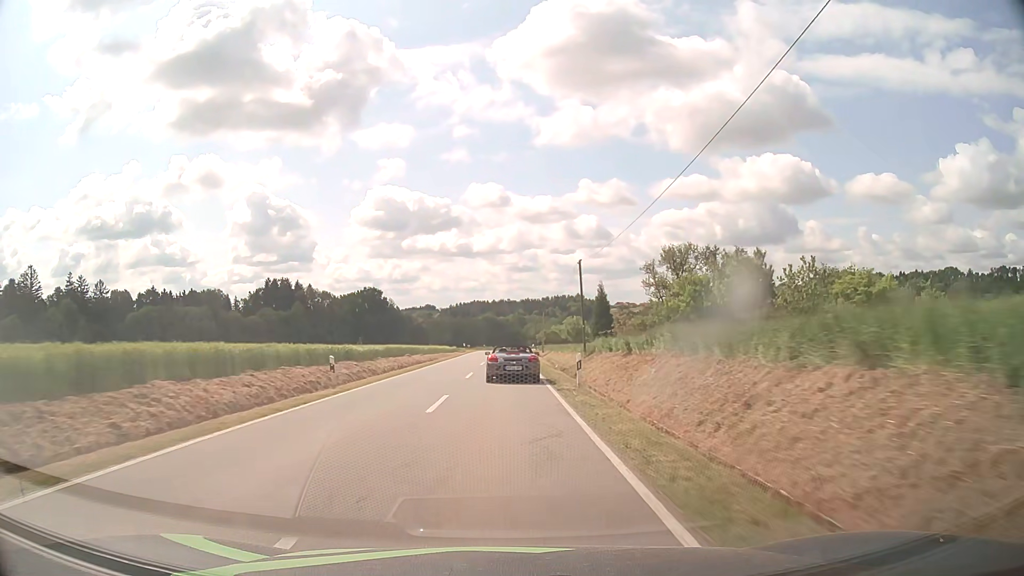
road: tertiary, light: Day
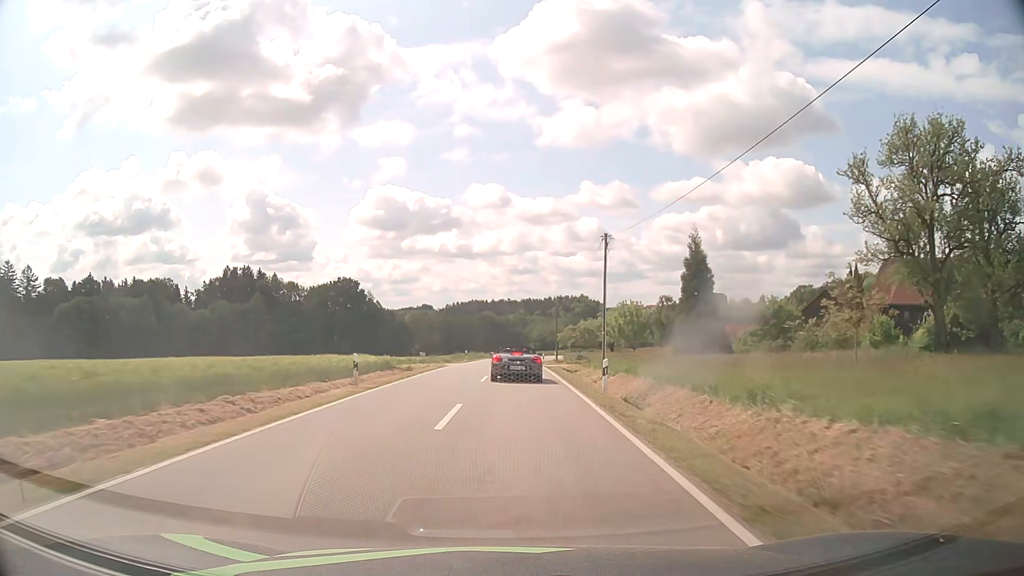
(-0.1, +50.3) m; 0°
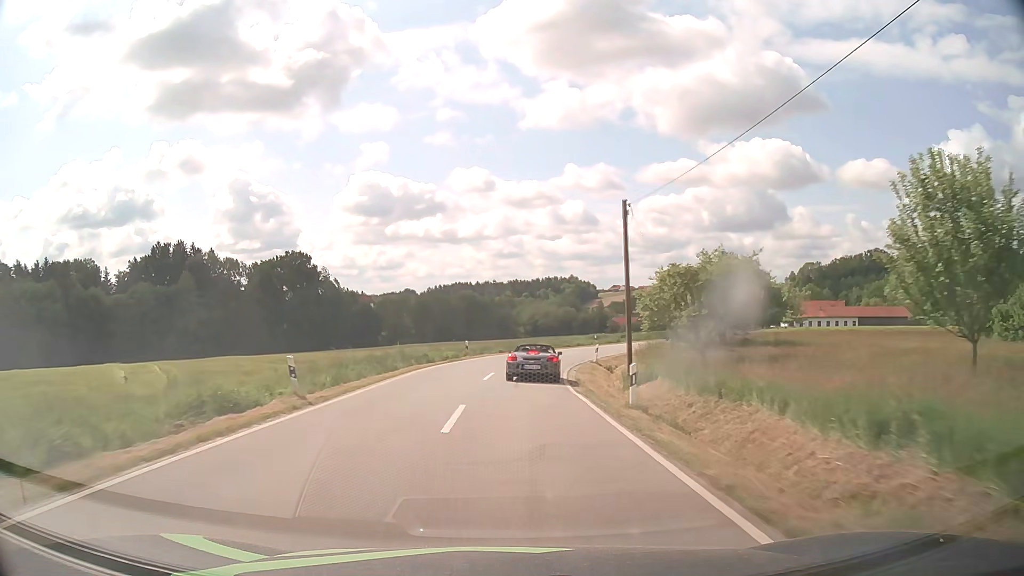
(+0.5, +48.5) m; +1°
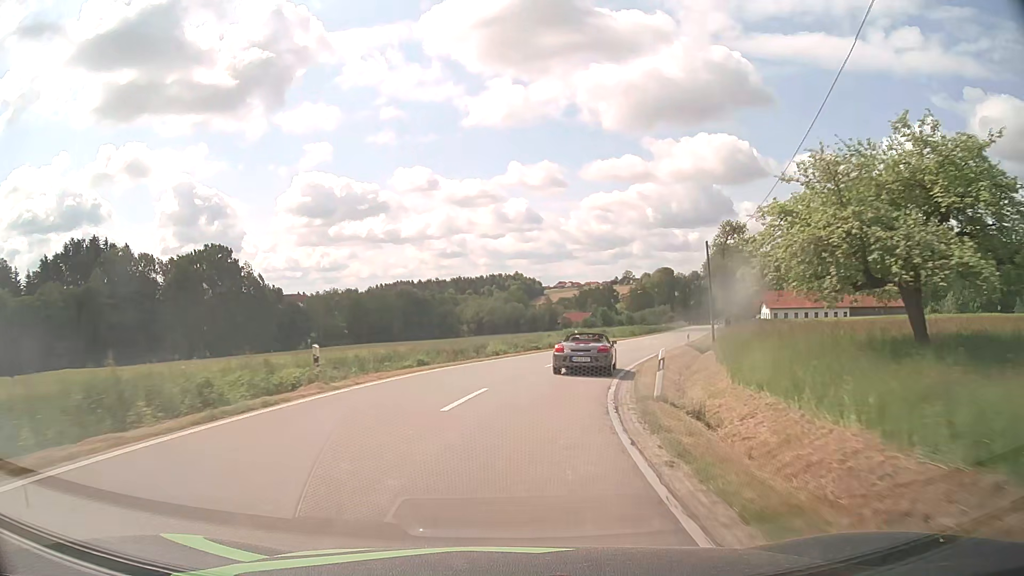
(+0.6, +22.9) m; +4°
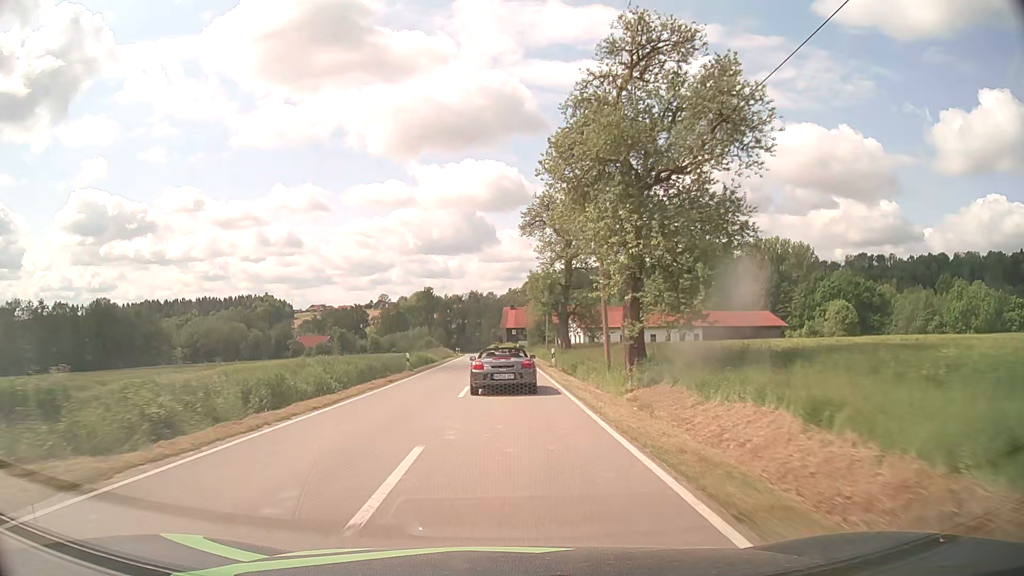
(+12.8, +52.0) m; +21°
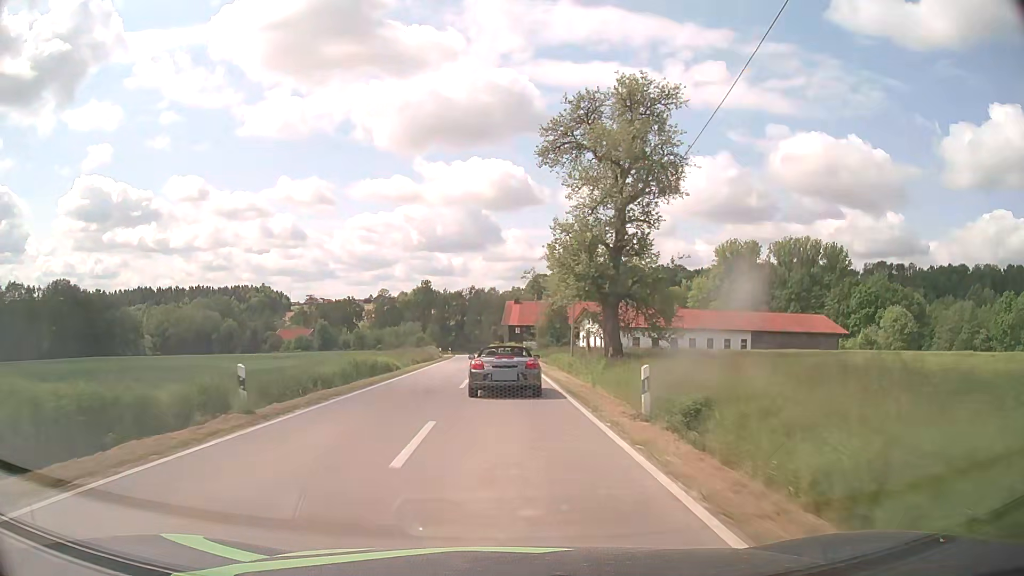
(0.0, +21.7) m; +1°
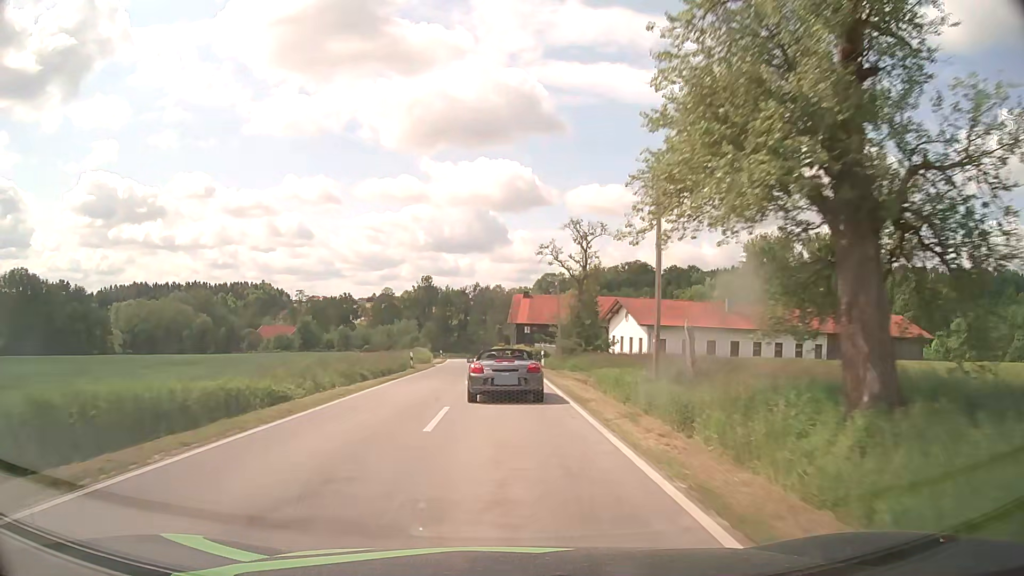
(-0.5, +20.8) m; -2°
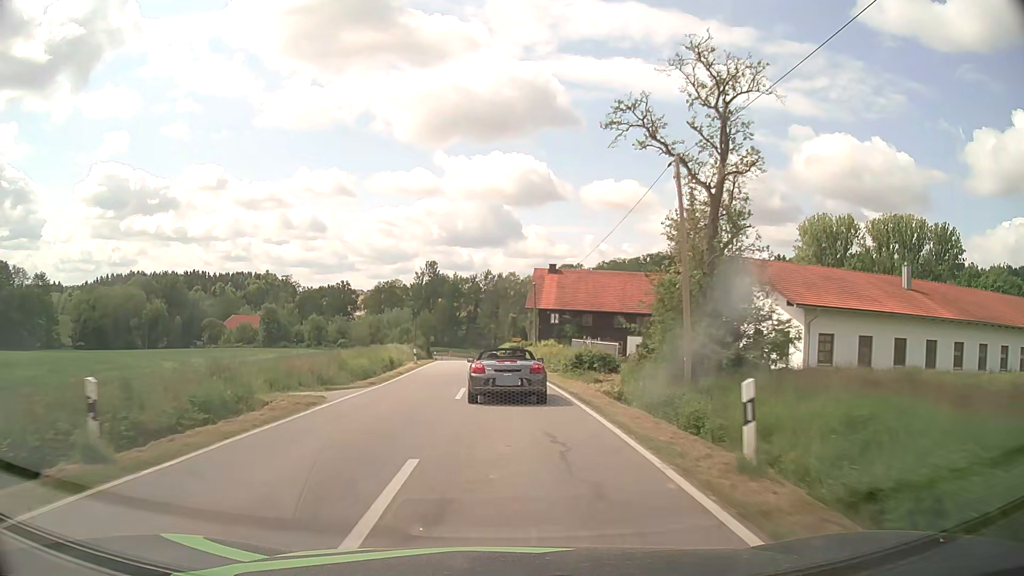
(-0.2, +30.5) m; -1°
(0, +10) (0, +20) (0, +30) (-1, +40) (-1, +50) (-2, +60) (-3, +70) (-3, +80) (-4, +90) (-4, +100) m
